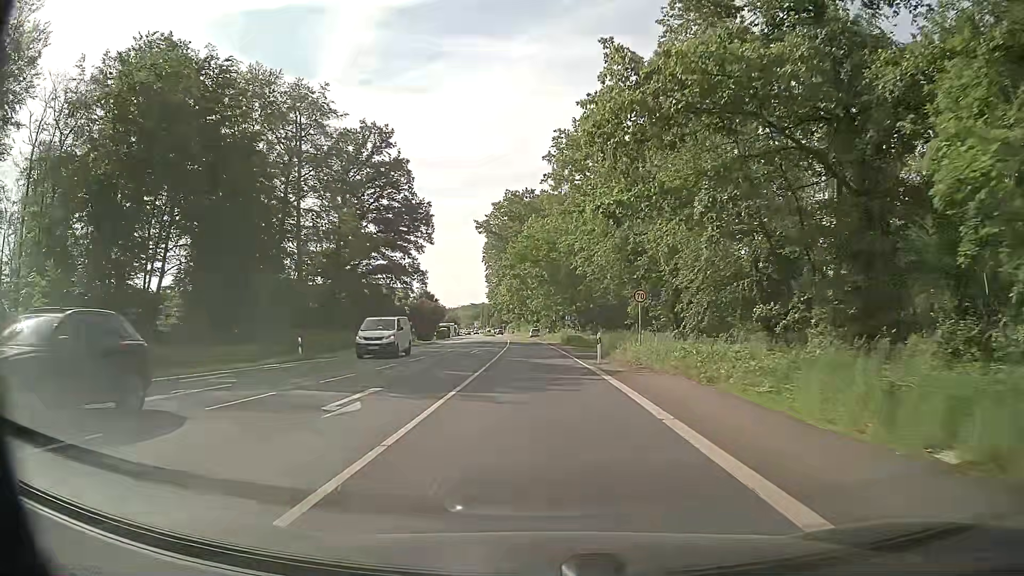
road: primary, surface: asphalt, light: Day
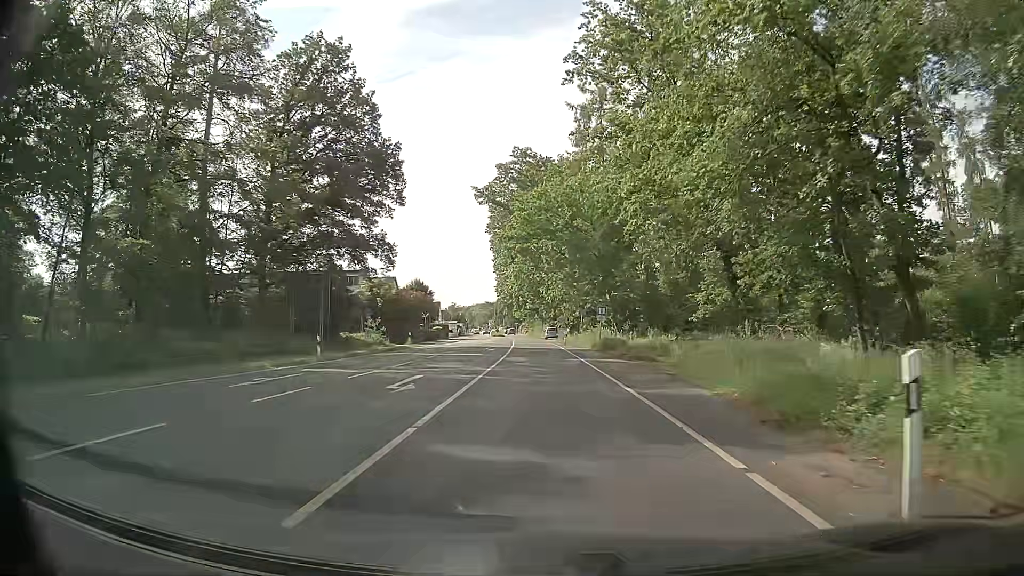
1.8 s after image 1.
(-0.4, +23.3) m; -1°
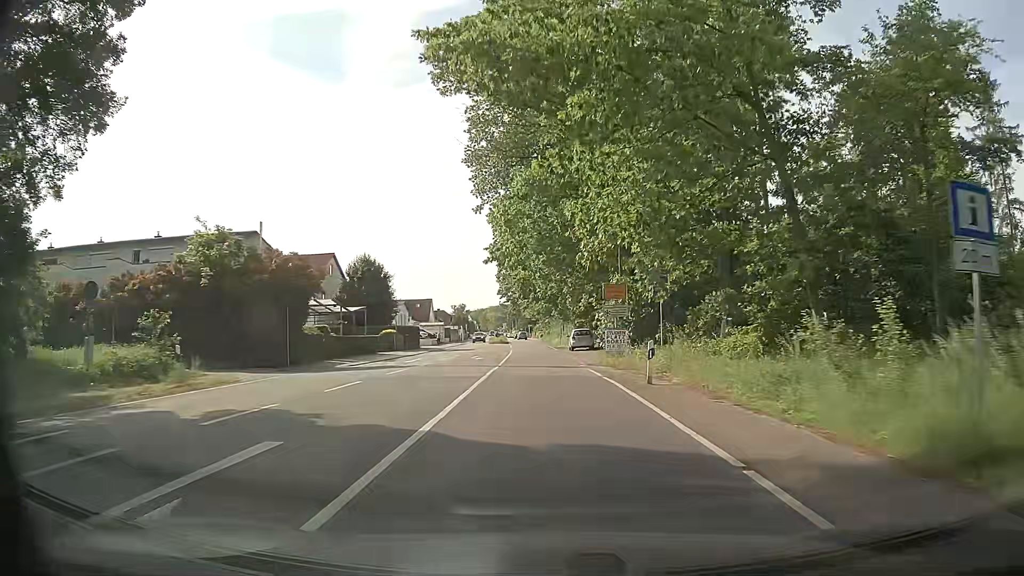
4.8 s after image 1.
(-0.7, +38.3) m; -1°
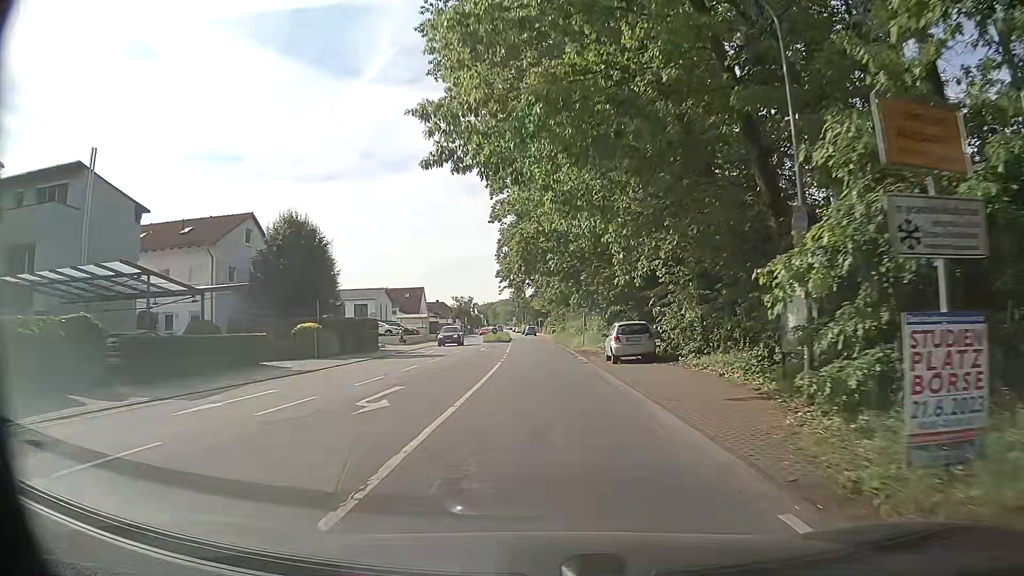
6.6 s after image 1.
(-0.3, +22.4) m; -2°
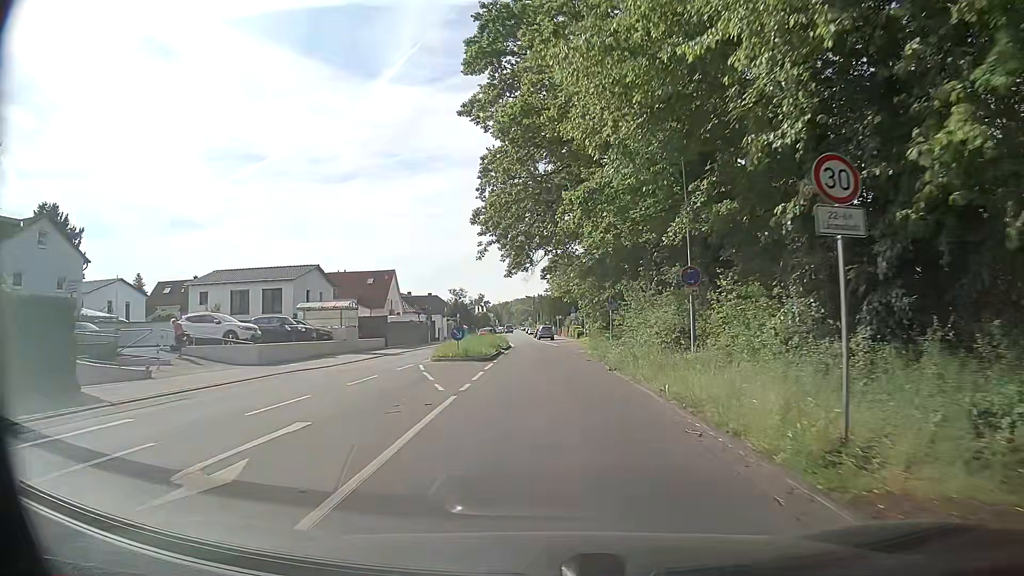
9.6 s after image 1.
(-0.2, +36.0) m; -1°
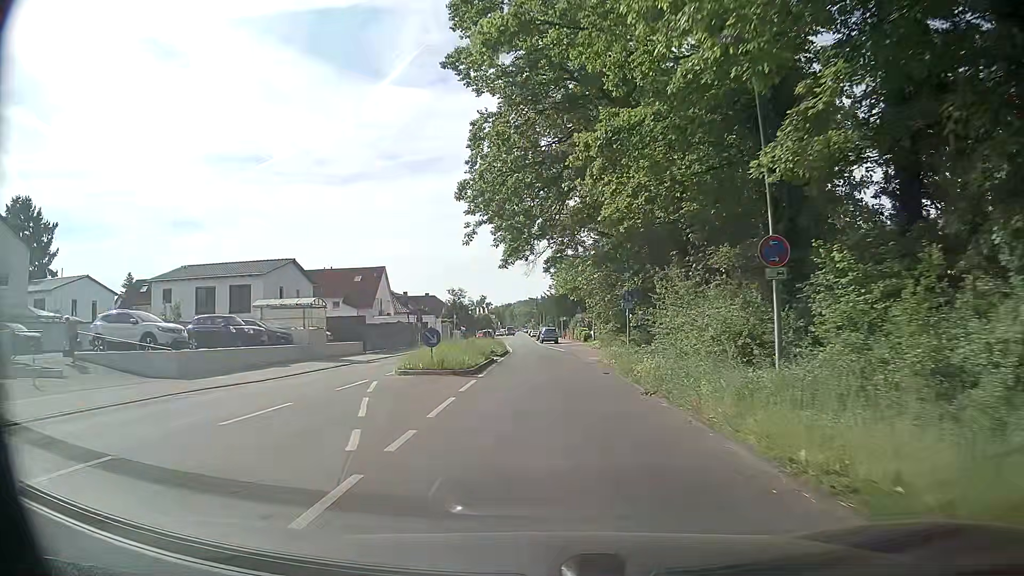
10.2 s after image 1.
(0.0, +7.1) m; 0°
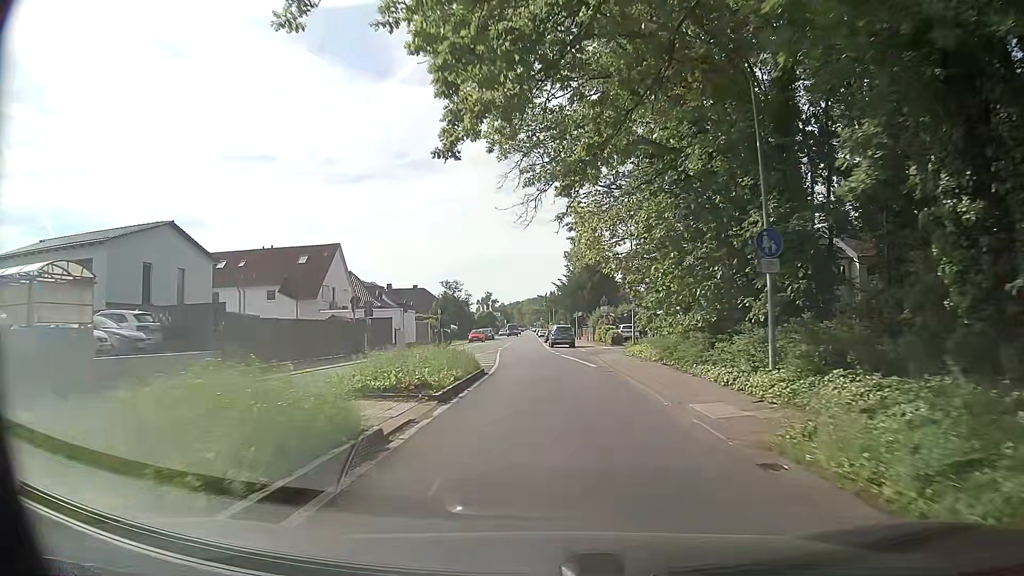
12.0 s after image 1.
(0.0, +21.0) m; 0°
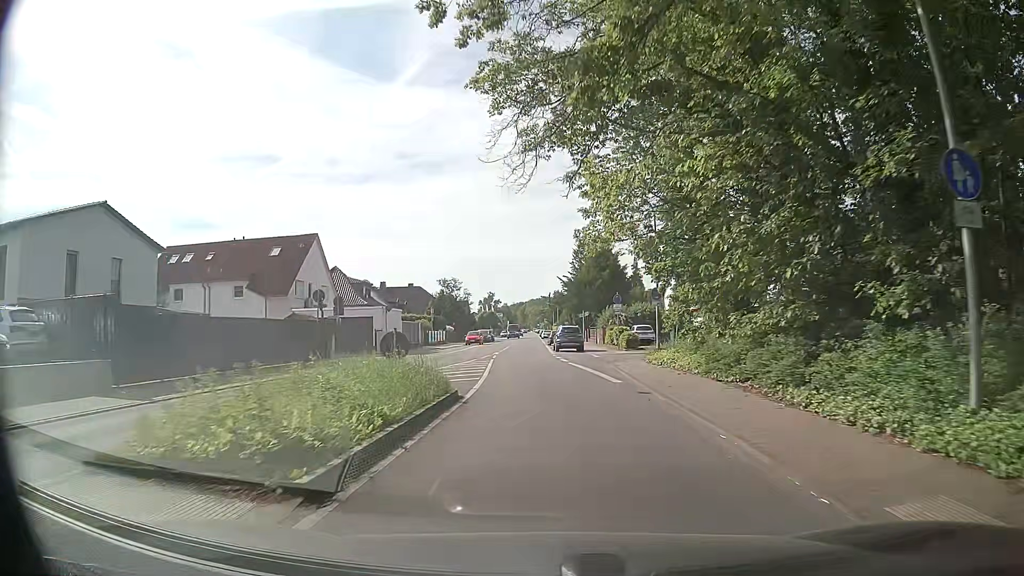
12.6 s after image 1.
(-0.1, +7.0) m; 0°
(0, +10) (-1, +20) (-1, +30) (-2, +40) (-2, +50) (-2, +60) (-3, +70) (-3, +80) (-3, +90) (-3, +100) m
